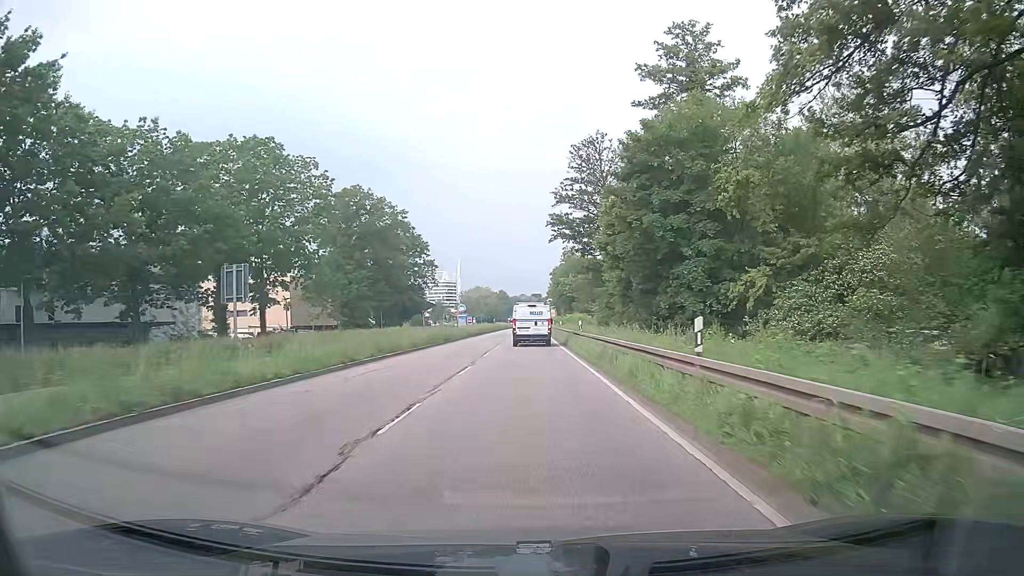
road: primary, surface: asphalt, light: Day
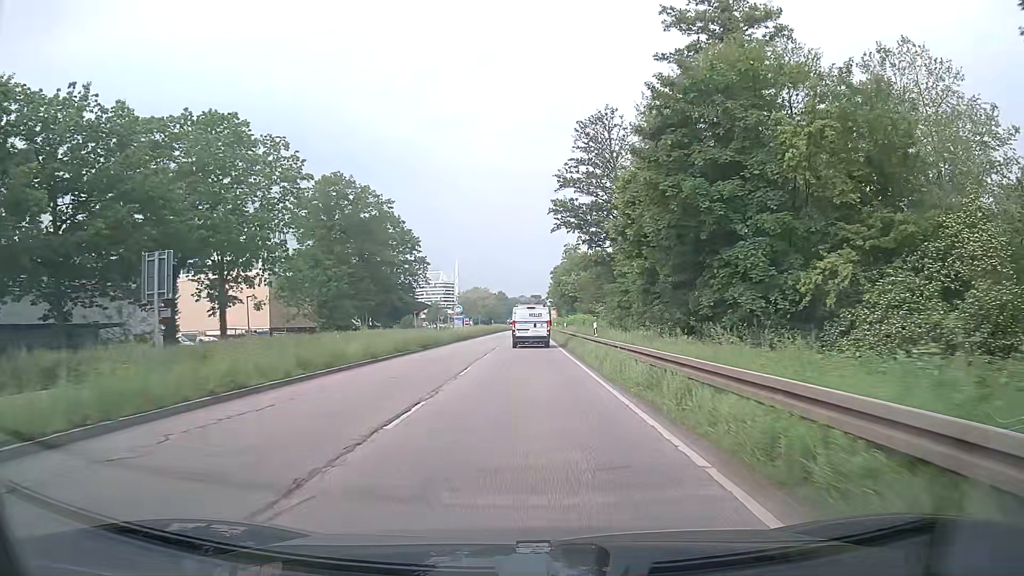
(0.0, +8.5) m; 0°
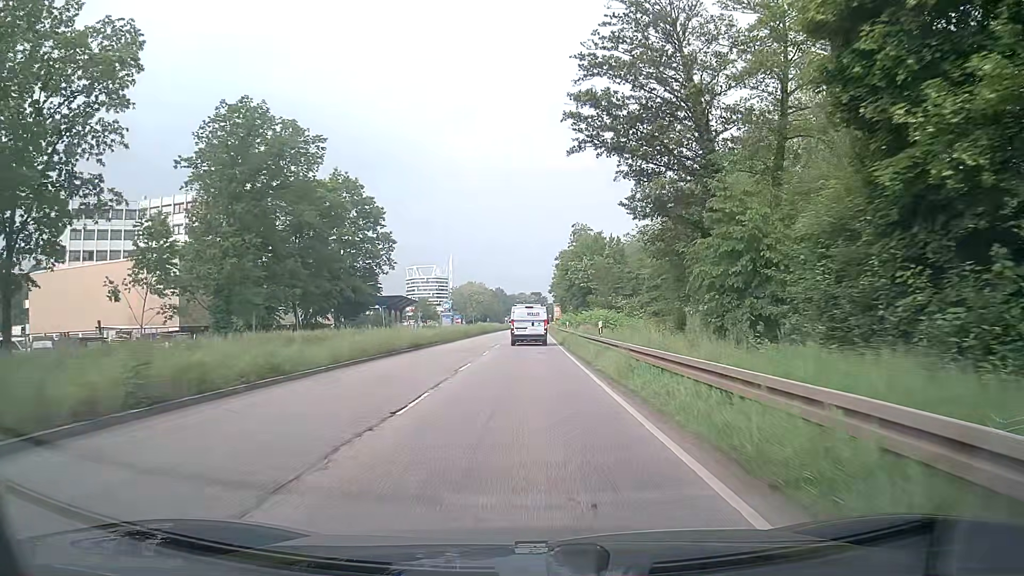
(0.0, +26.1) m; 0°
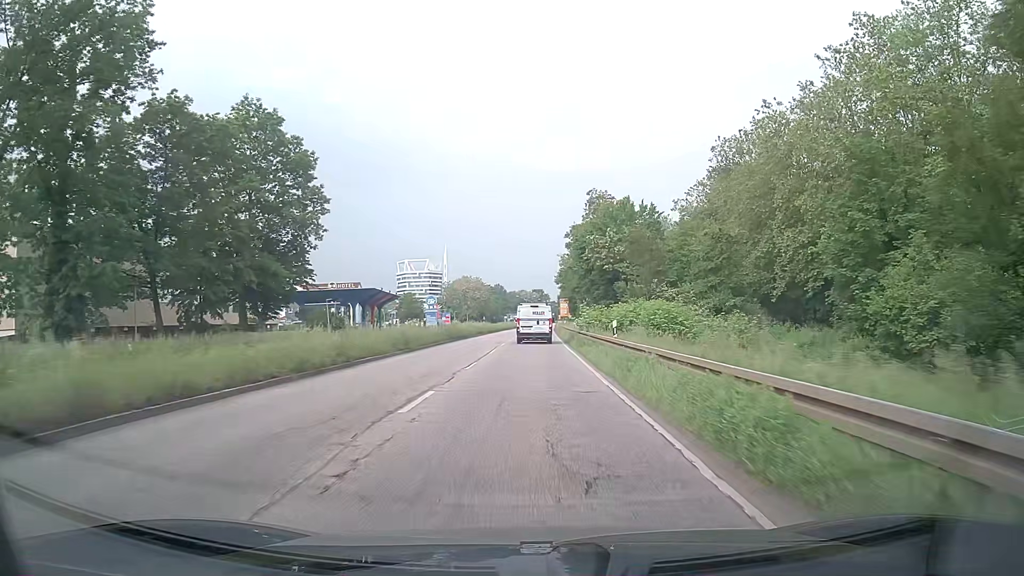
(-0.2, +27.0) m; 0°
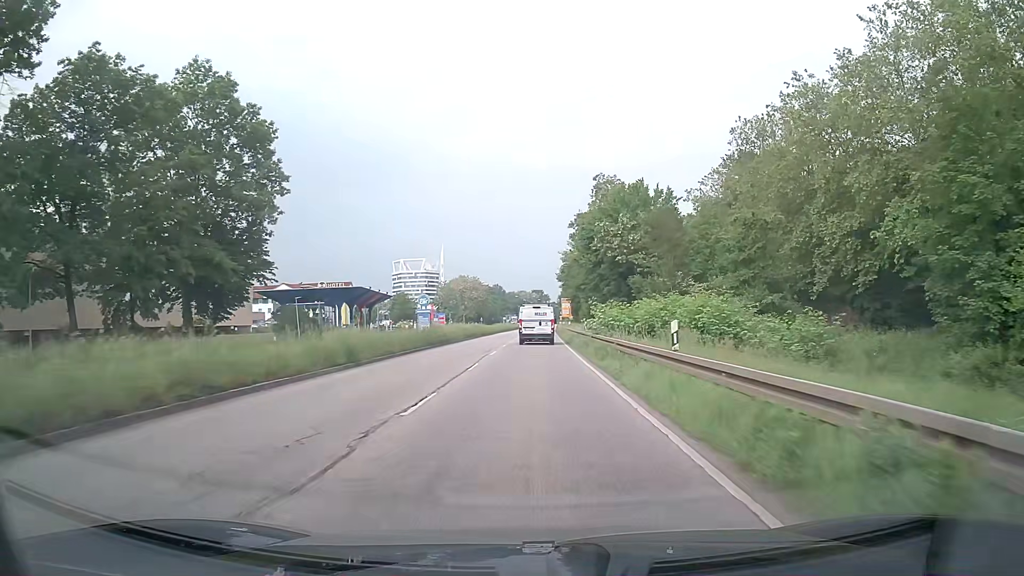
(0.0, +9.2) m; 0°
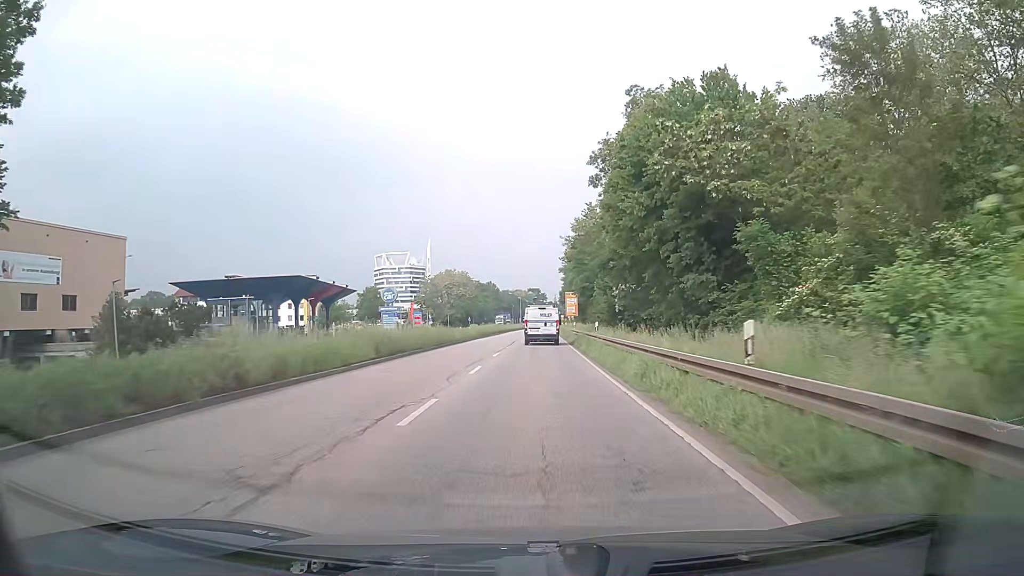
(+0.1, +28.2) m; 0°
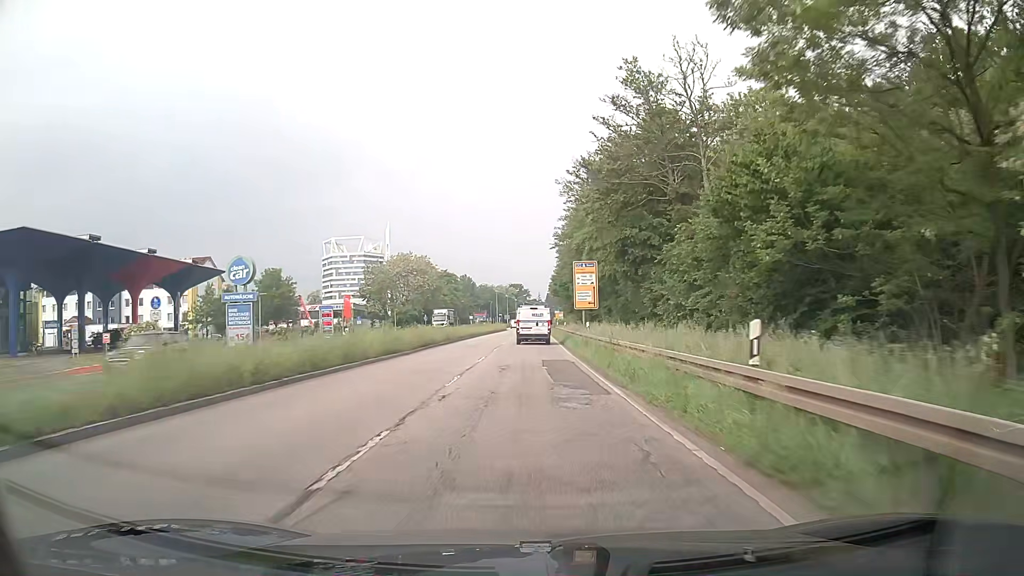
(+0.6, +48.7) m; +1°
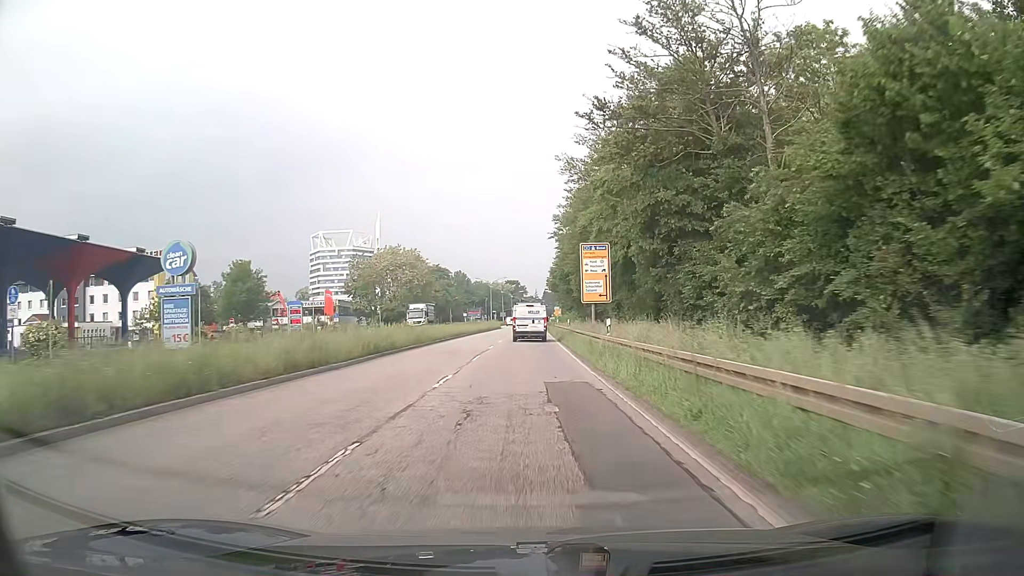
(0.0, +9.9) m; 0°
(0, +10) (0, +20) (0, +30) (0, +40) (0, +50) (0, +60) (0, +70) (+1, +80) (+1, +90) (+1, +100) m
